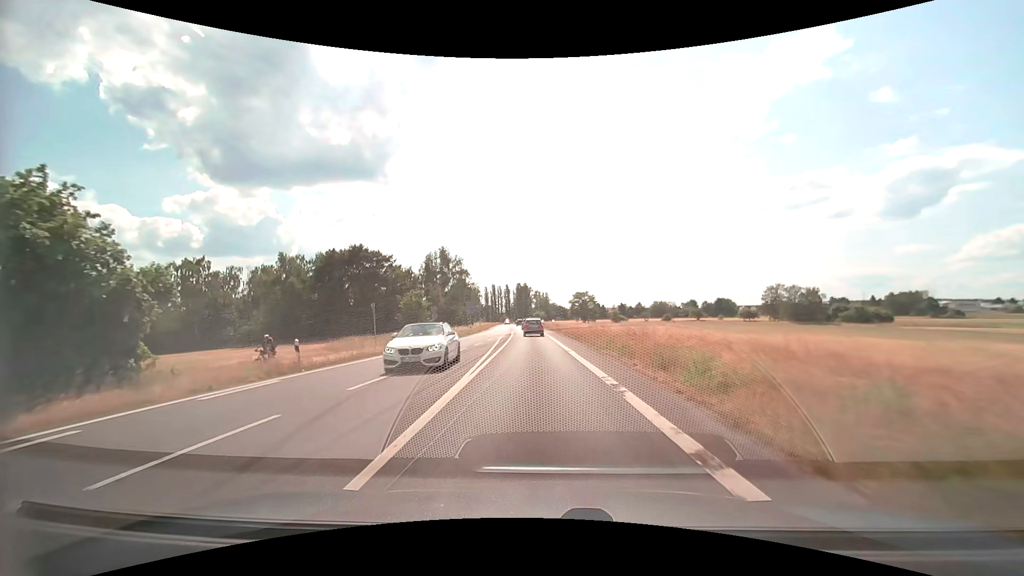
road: secondary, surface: asphalt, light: Day
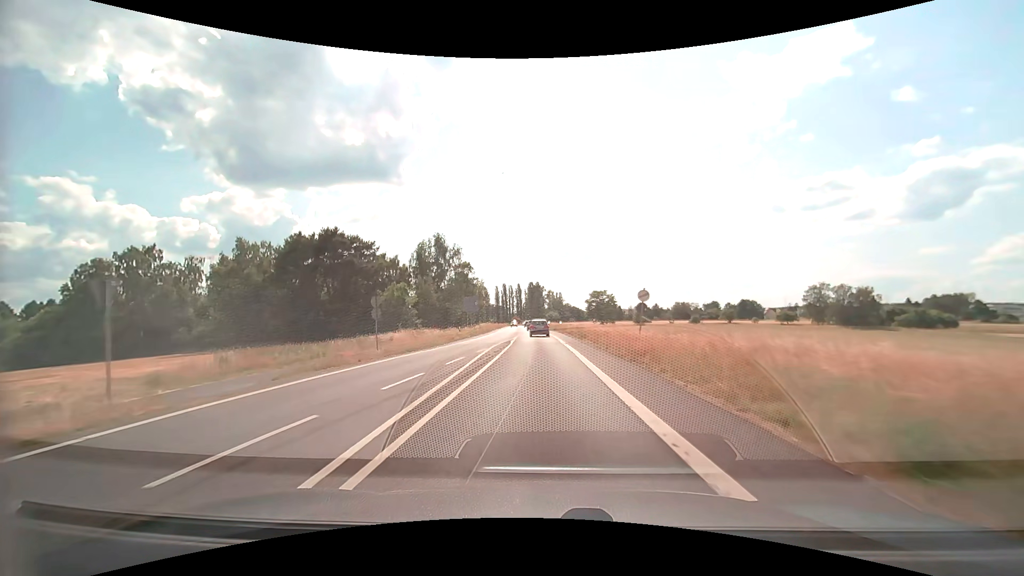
(-0.3, +18.4) m; -2°
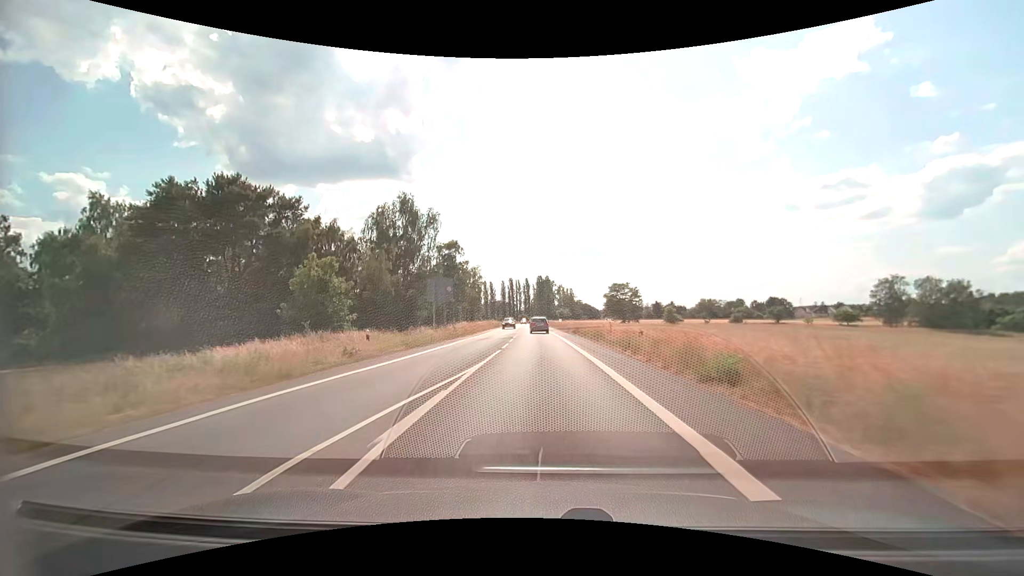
(-0.3, +28.6) m; -1°
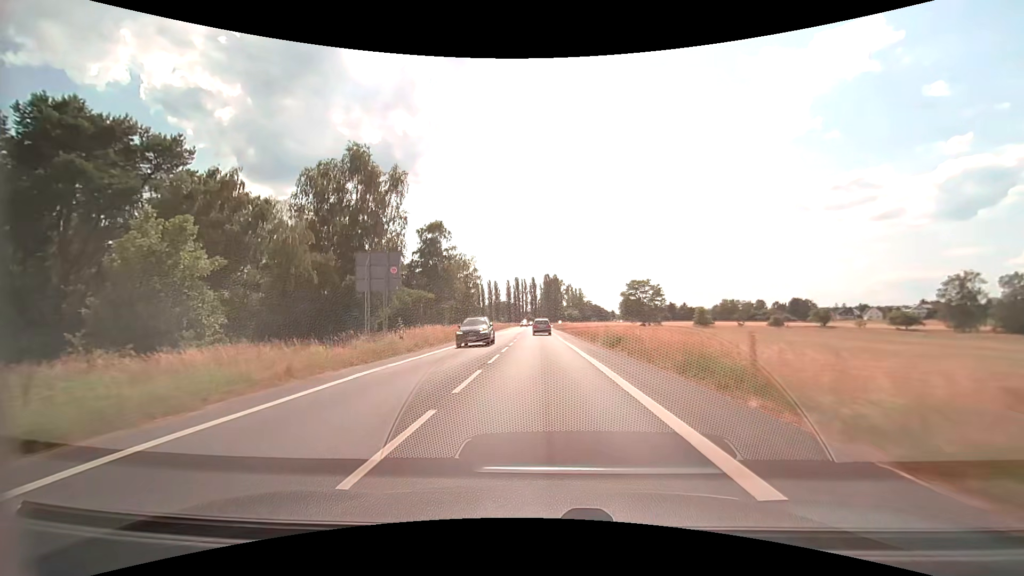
(-0.2, +19.8) m; -1°
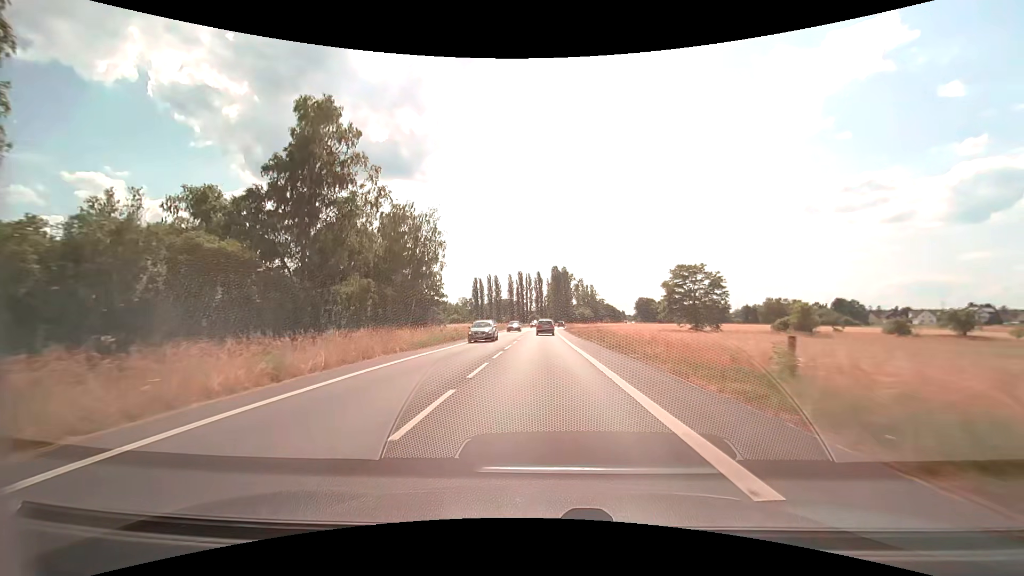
(-0.5, +40.2) m; -1°
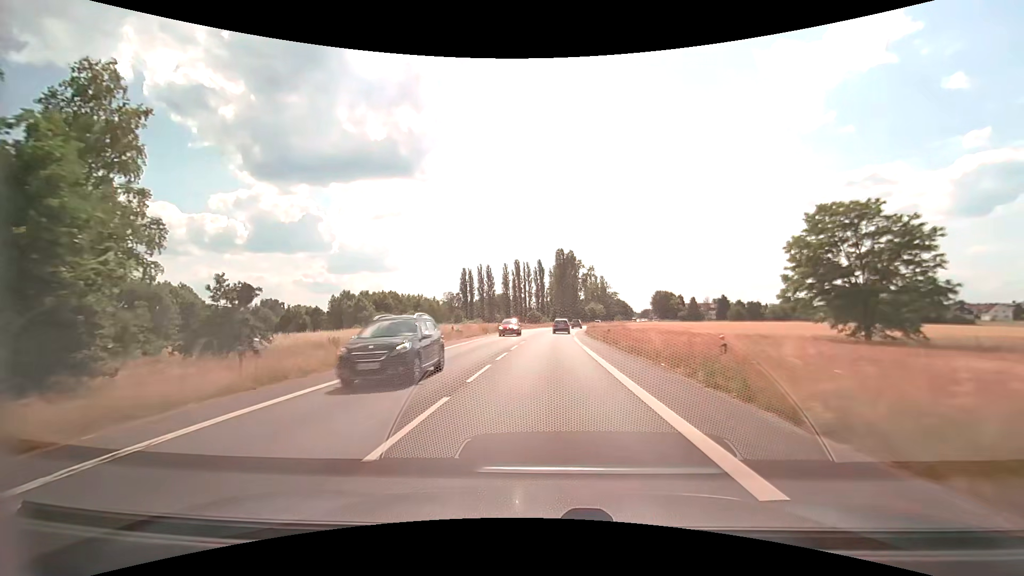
(+0.1, +49.3) m; 0°
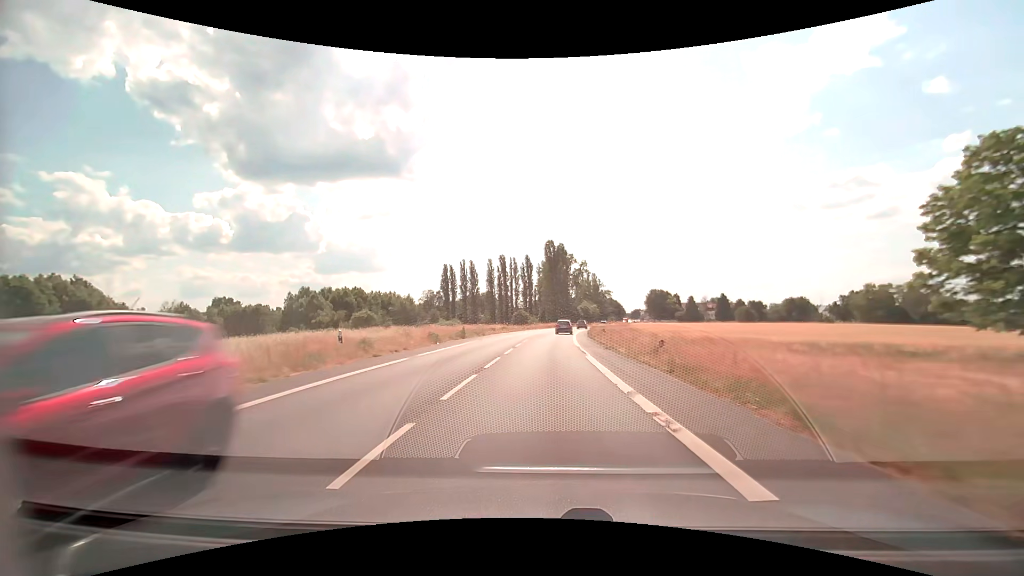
(+0.1, +19.6) m; +1°
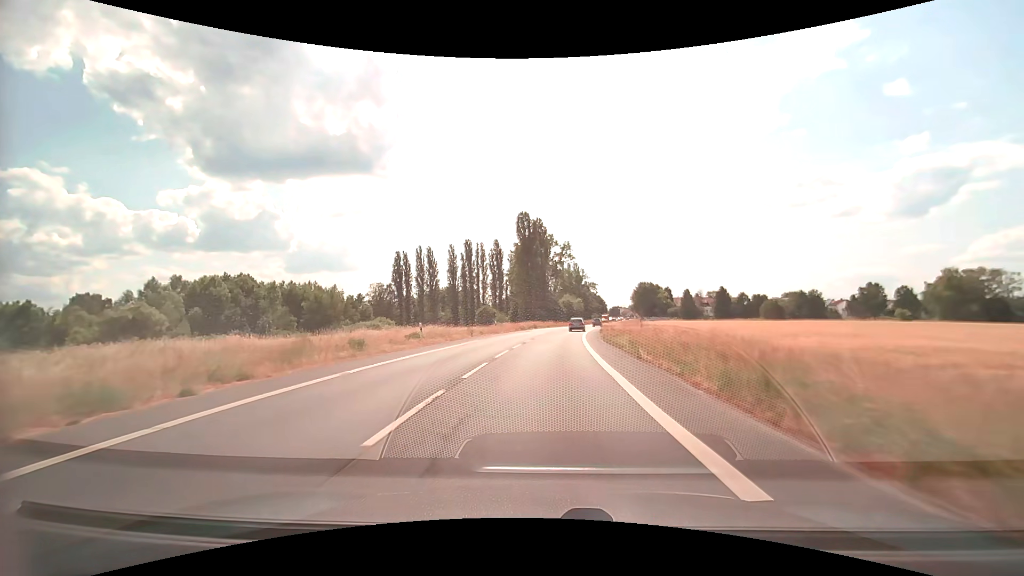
(+0.7, +39.0) m; +3°
(0, +10) (0, +20) (+1, +30) (+1, +40) (+2, +50) (+3, +60) (+5, +70) (+6, +80) (+8, +90) (+10, +99) m
